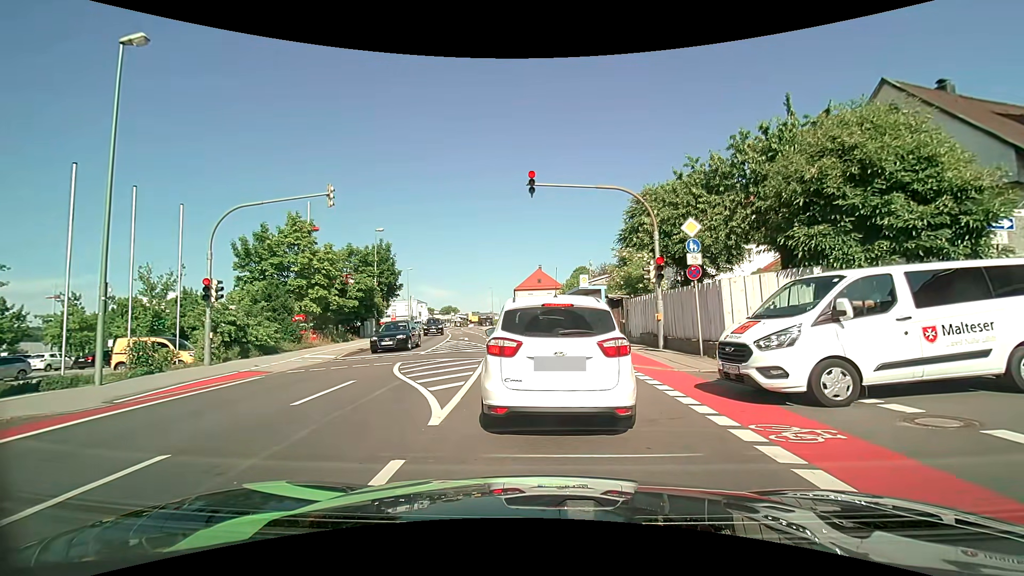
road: tertiary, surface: asphalt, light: Day
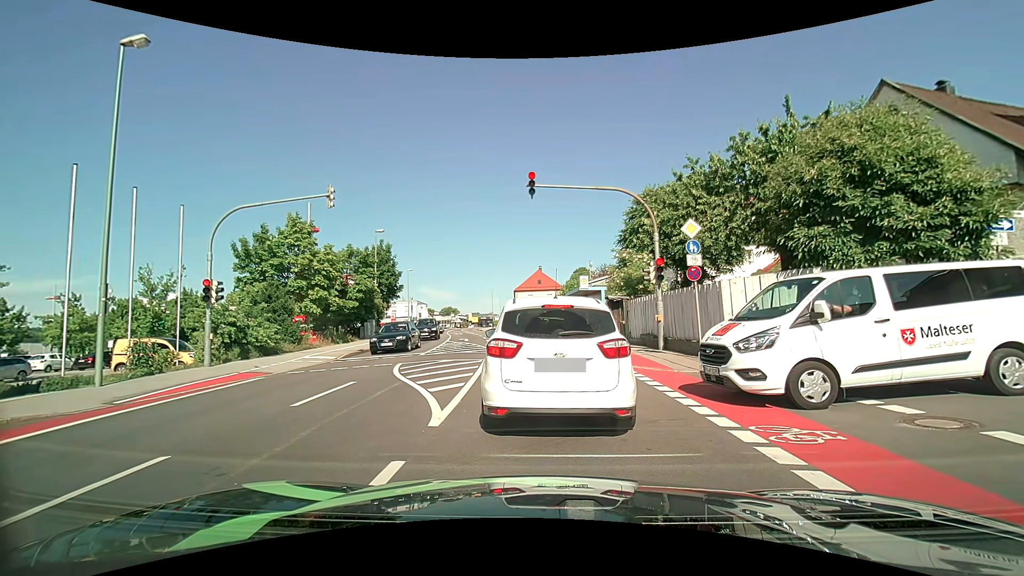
(0.0, +0.1) m; 0°
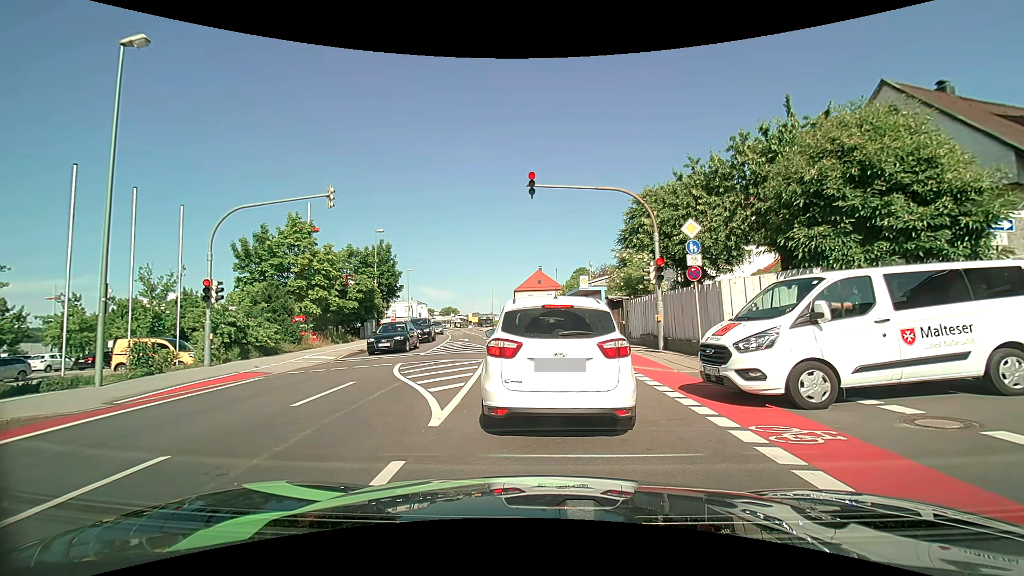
(0.0, 0.0) m; 0°
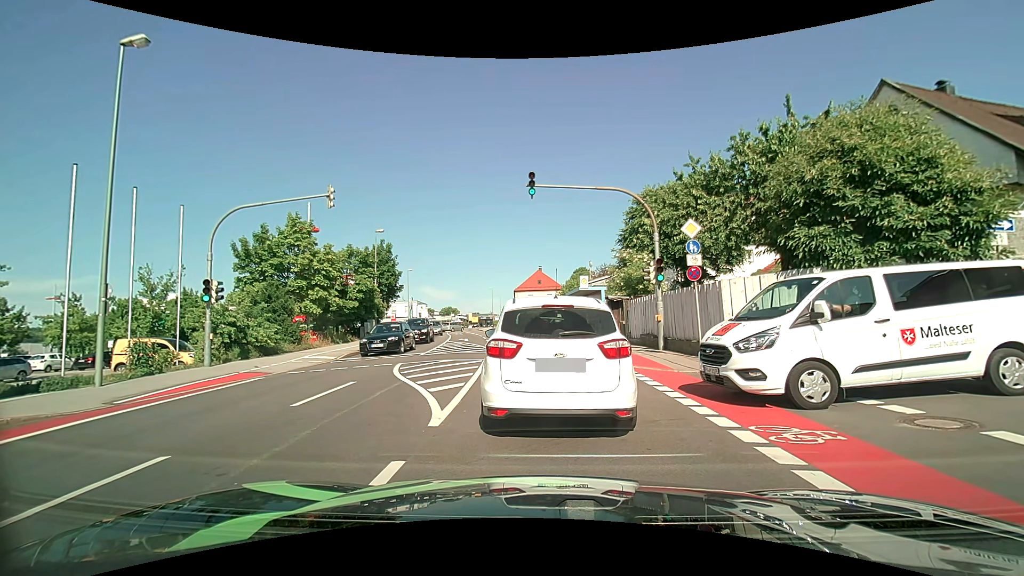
(0.0, 0.0) m; 0°
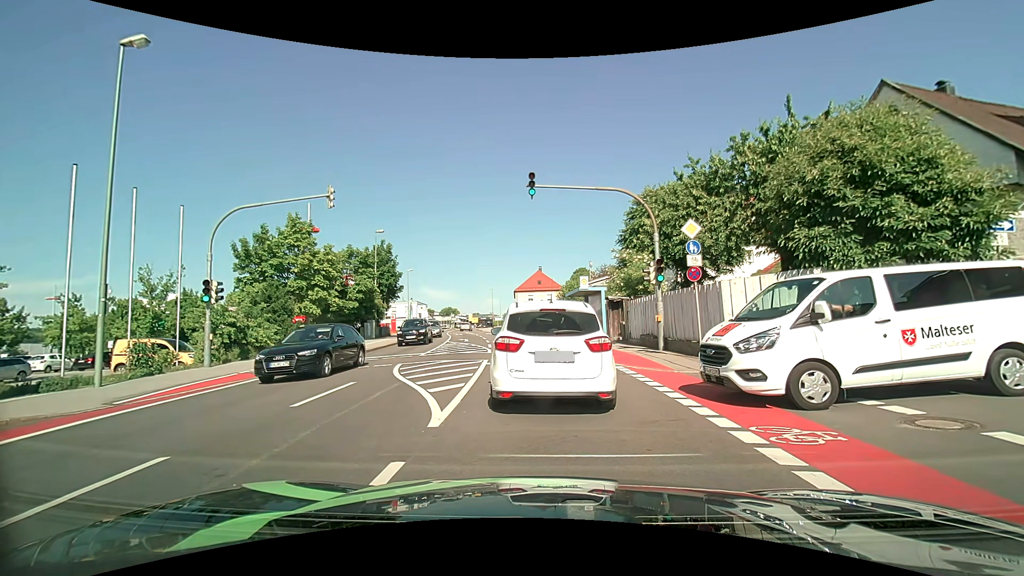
(0.0, 0.0) m; 0°
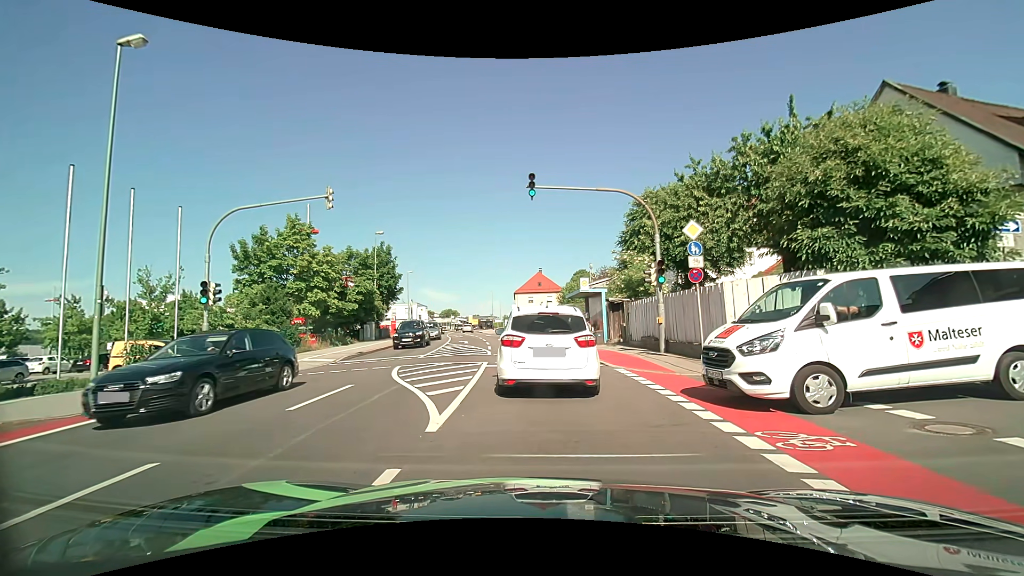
(0.0, +0.1) m; 0°
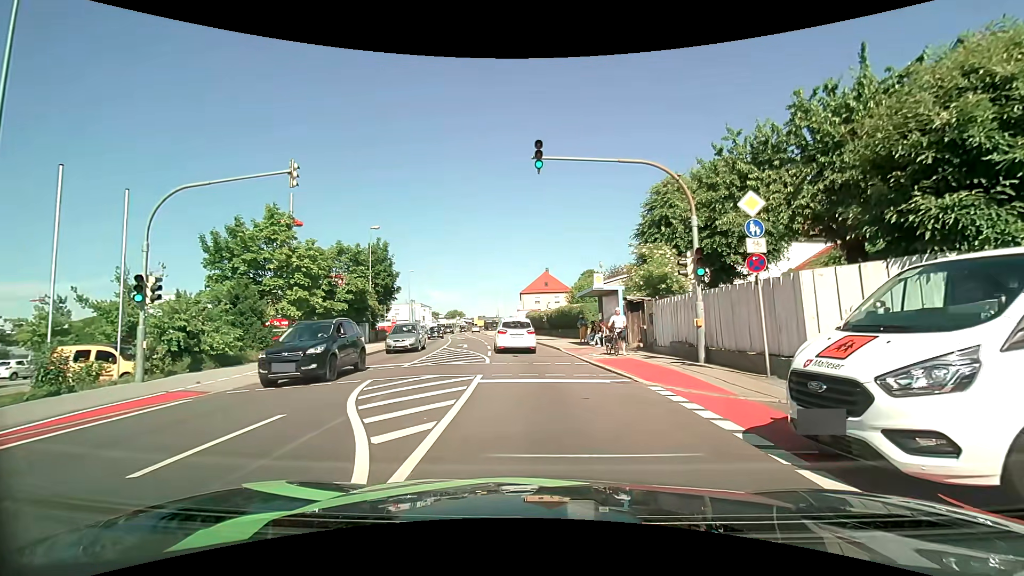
(0.0, +3.6) m; -1°
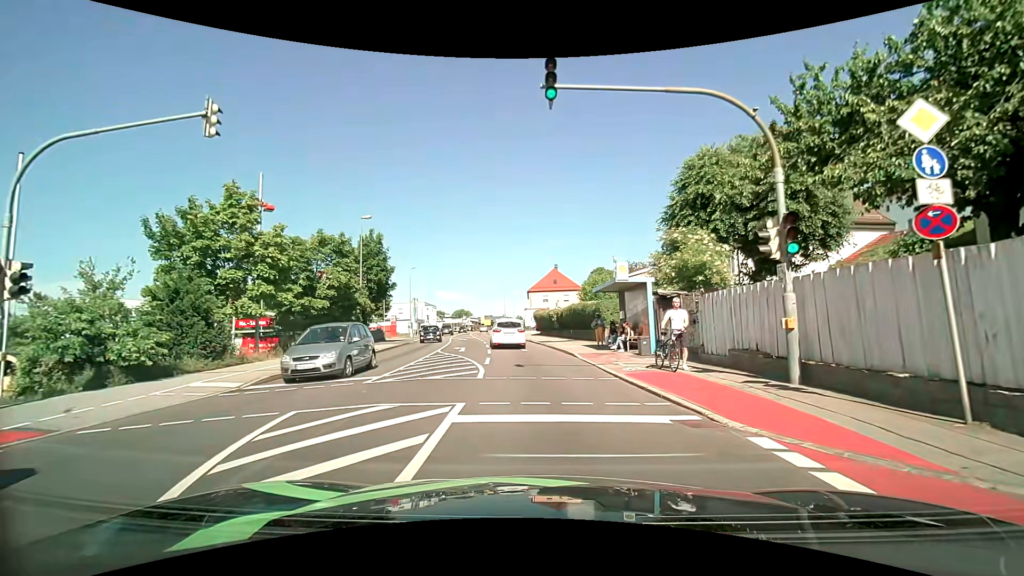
(0.0, +4.7) m; -1°
(0, +10) (-1, +20) (-2, +30) (-3, +40) (-4, +50) (-6, +60) (-8, +69) (-9, +79) (-11, +89) (-12, +99) m
